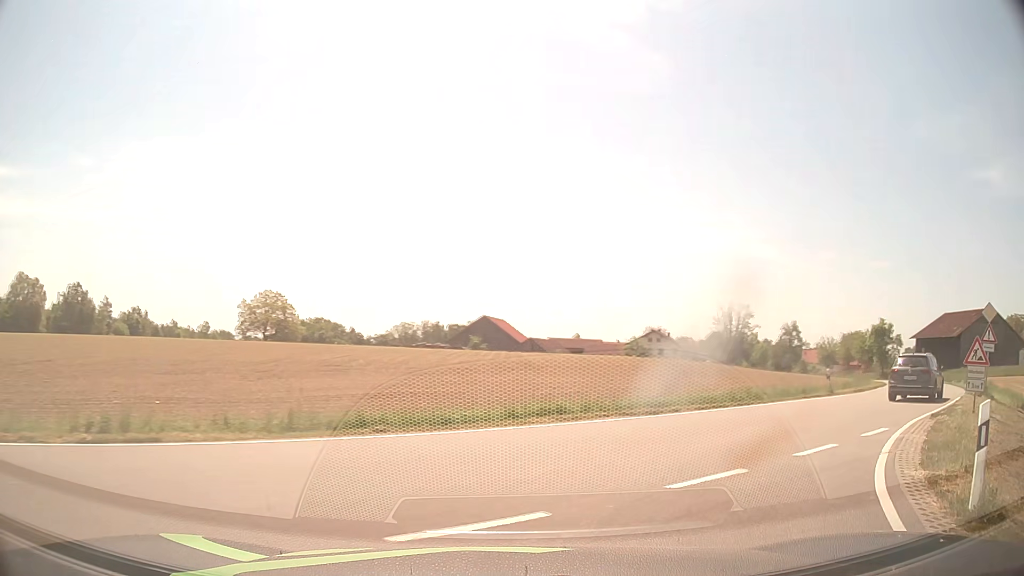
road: tertiary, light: Day
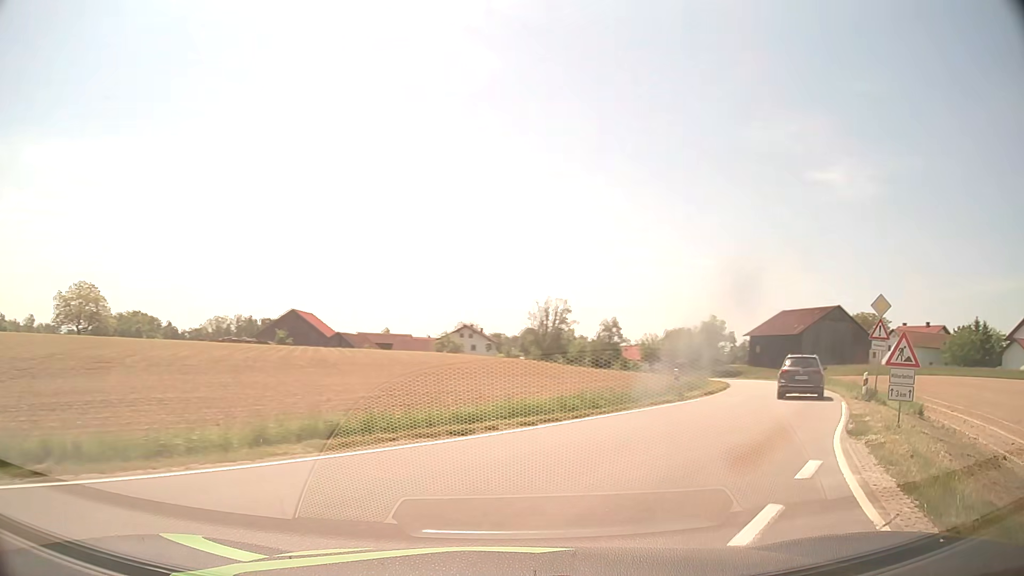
(+0.6, +4.6) m; +16°
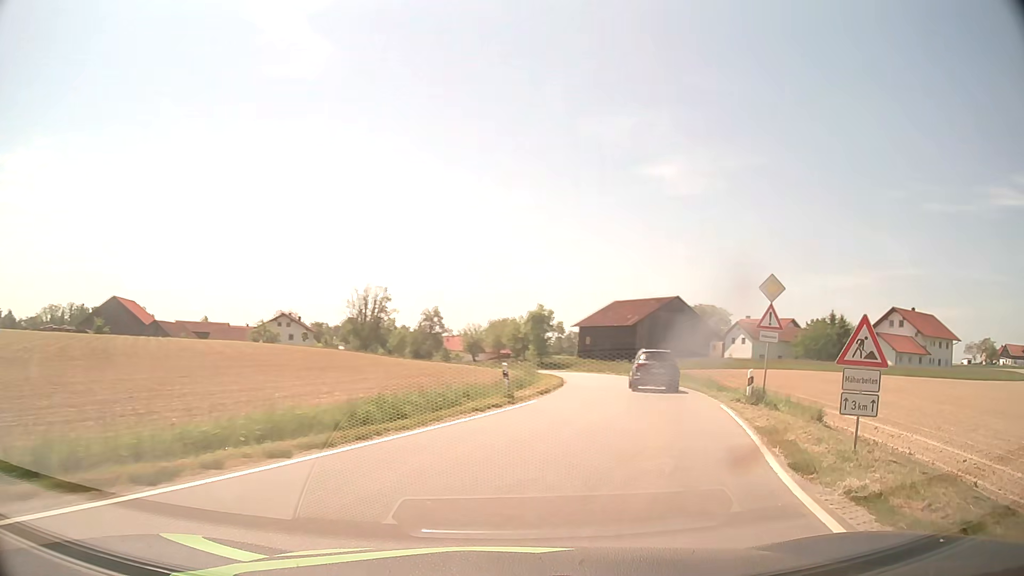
(+0.7, +5.1) m; +15°
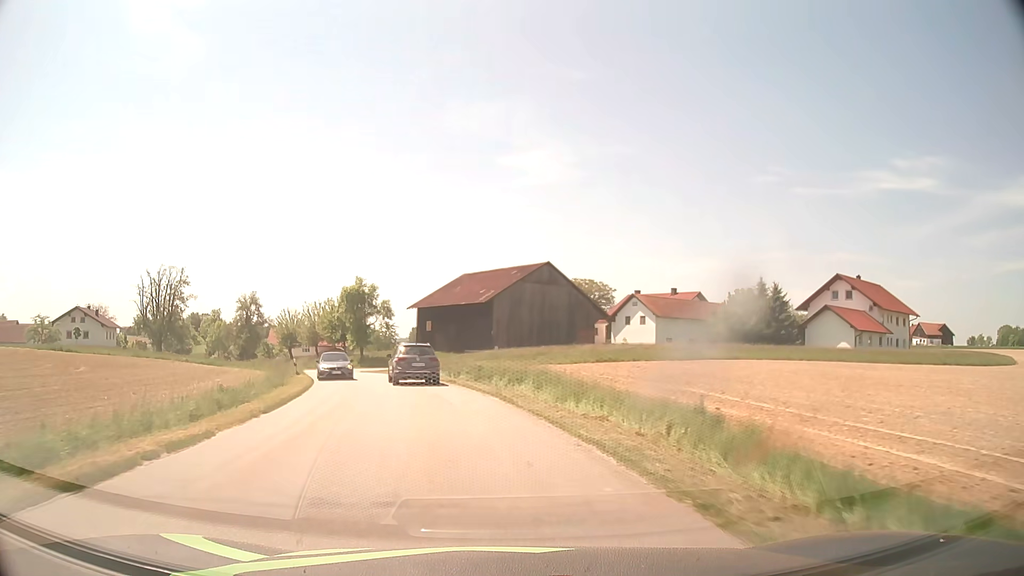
(+6.2, +27.4) m; +13°
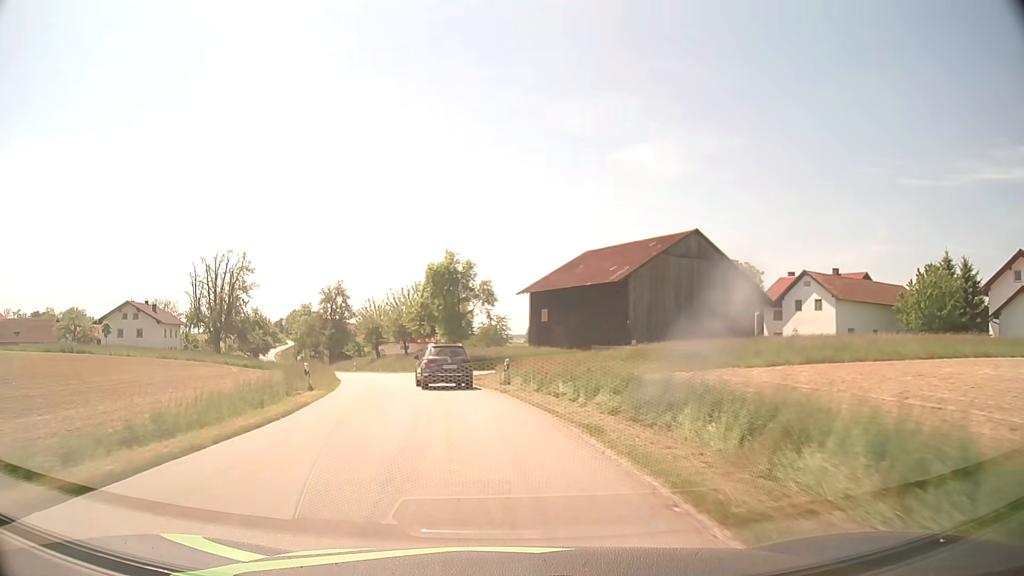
(-1.5, +17.5) m; -10°
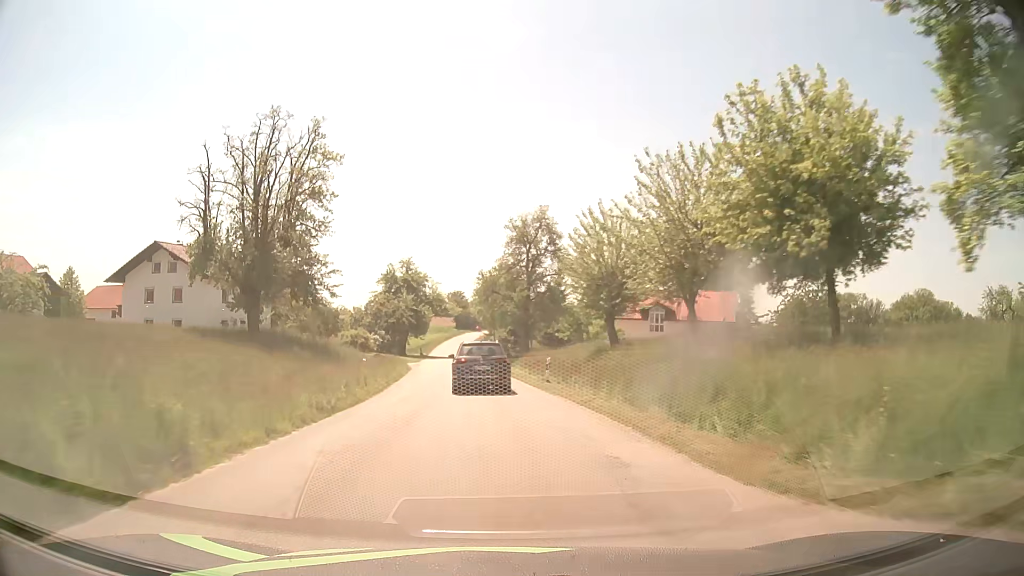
(-8.9, +47.3) m; -20°
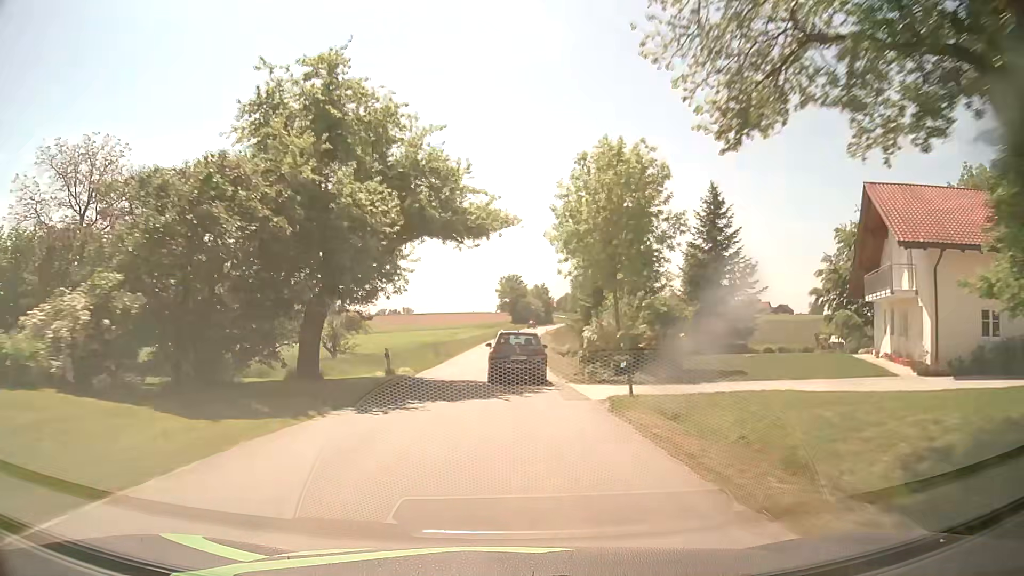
(-4.1, +53.3) m; -5°
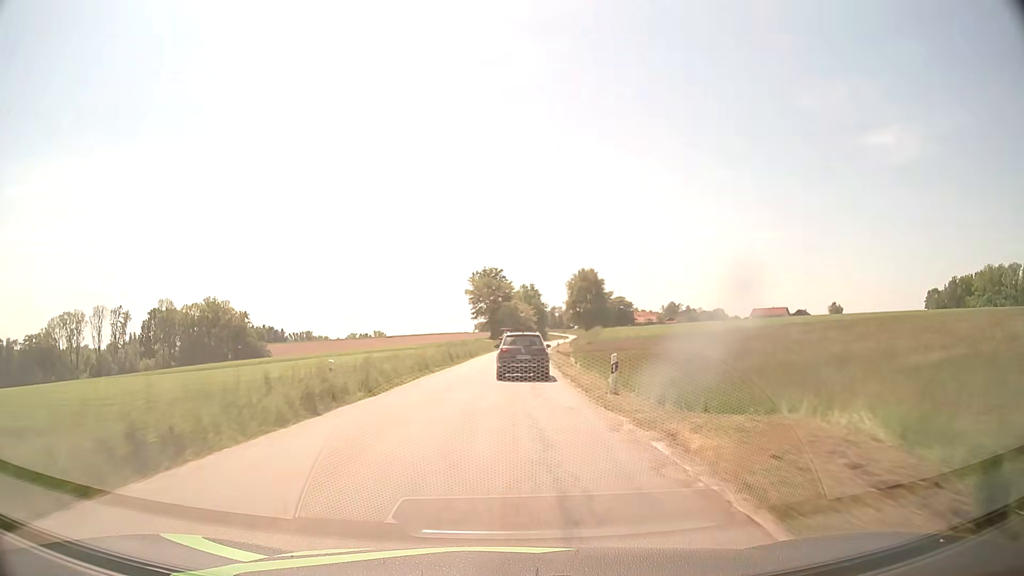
(+0.4, +56.9) m; +1°
(0, +10) (0, +20) (+1, +30) (+1, +40) (+2, +50) (+2, +60) (+3, +70) (+4, +80) (+5, +90) (+6, +100) m
